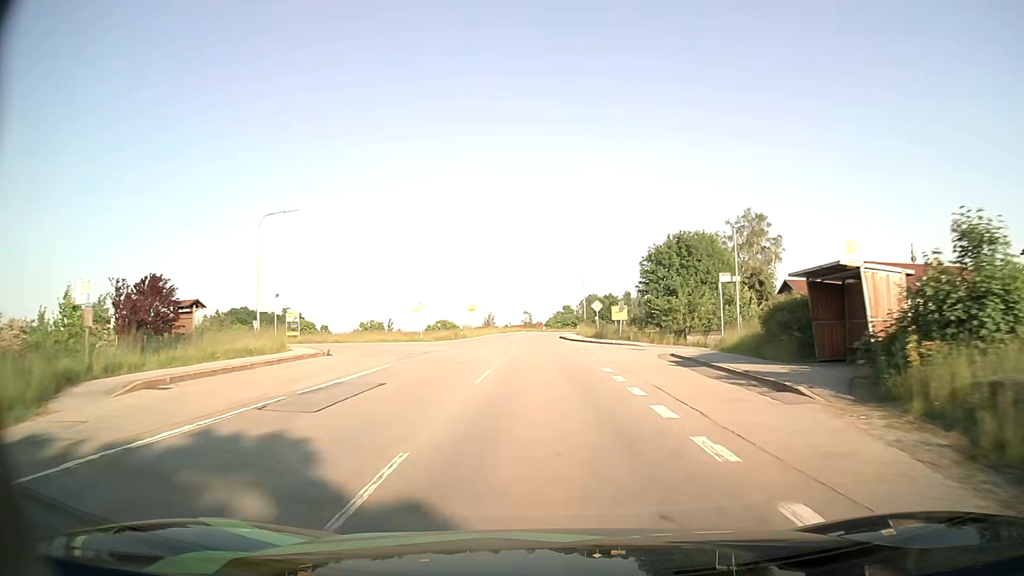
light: Day
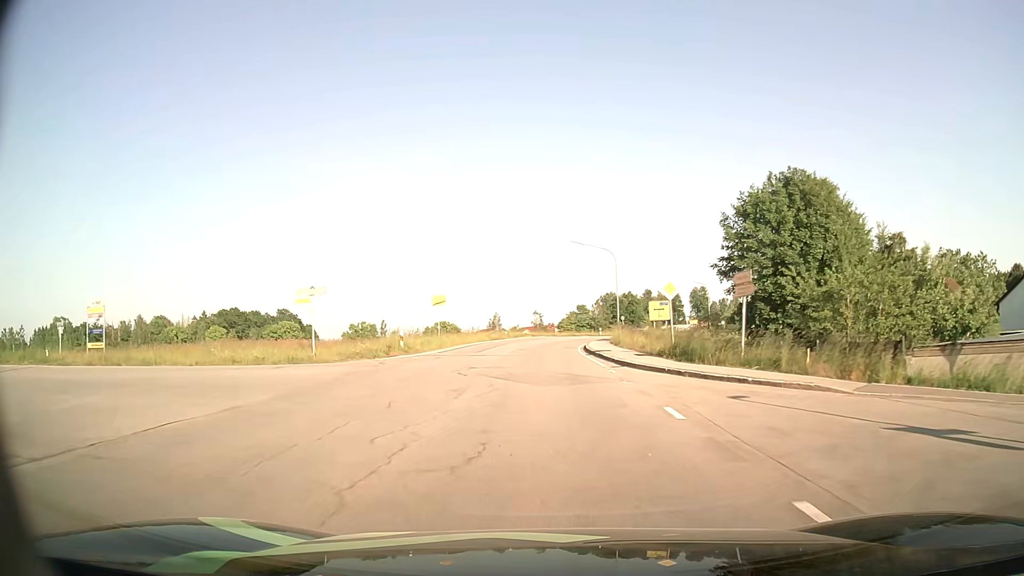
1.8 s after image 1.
(-0.3, +27.0) m; -1°
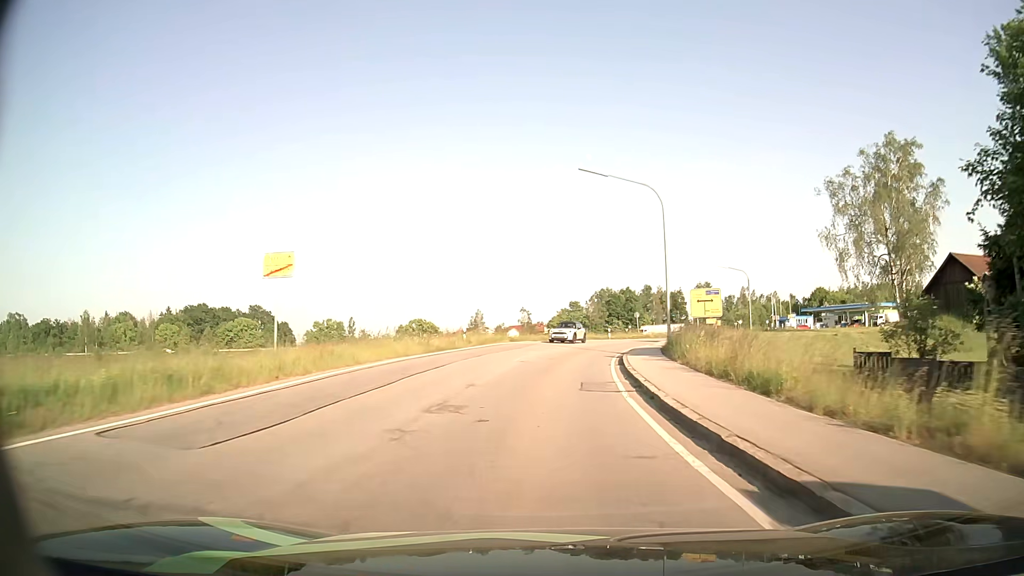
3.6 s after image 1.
(0.0, +25.1) m; +1°
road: tertiary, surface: asphalt
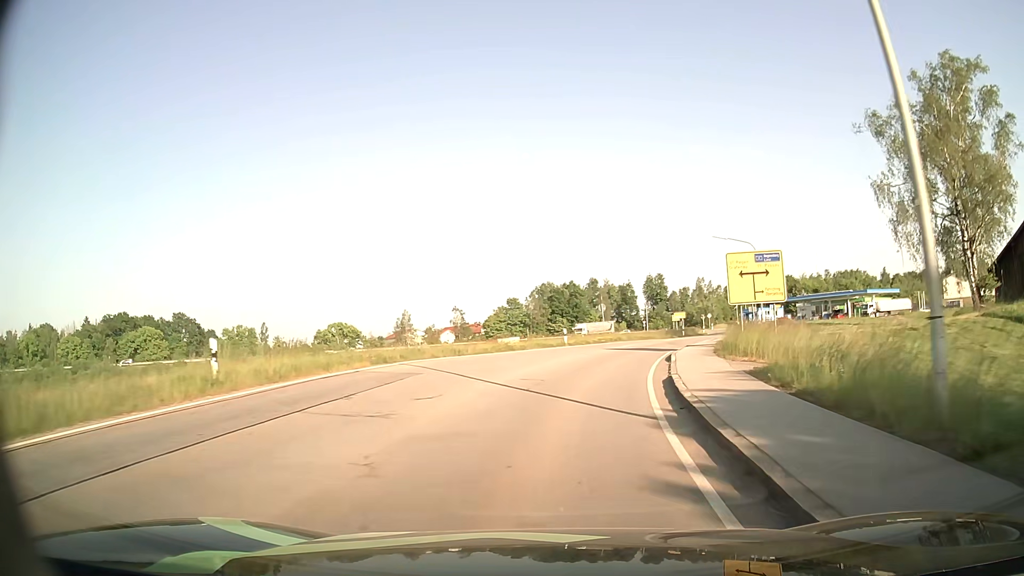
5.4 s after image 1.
(+0.9, +23.0) m; +5°
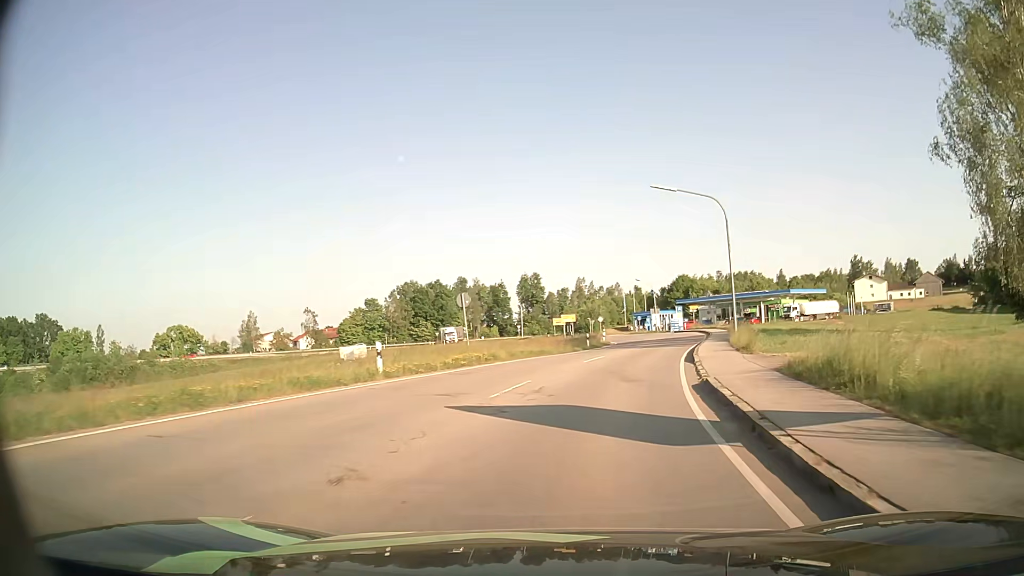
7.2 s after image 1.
(+1.9, +22.3) m; +10°
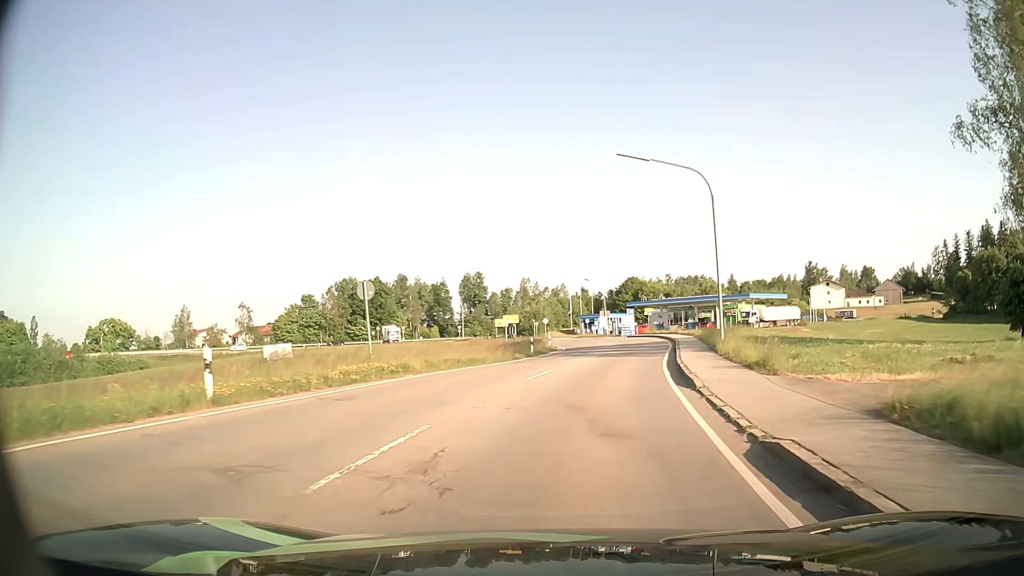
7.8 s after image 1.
(+0.4, +7.3) m; +6°
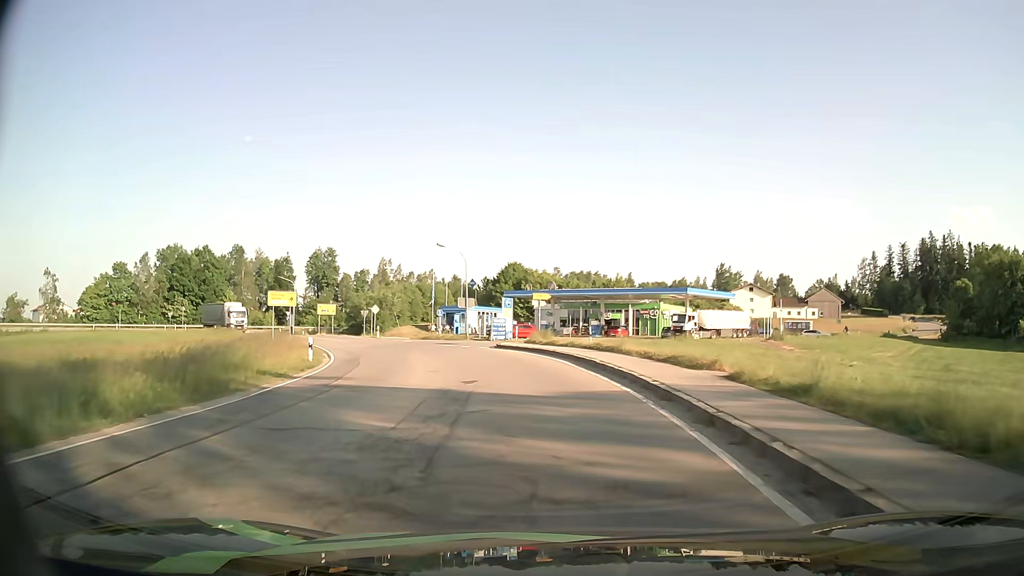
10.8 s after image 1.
(+4.4, +35.2) m; +10°
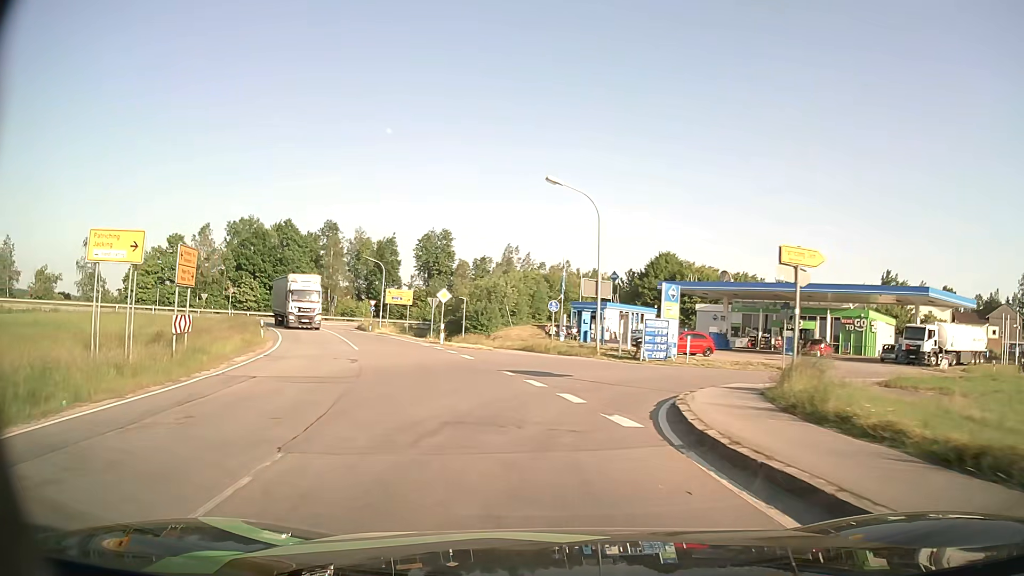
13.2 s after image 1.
(-2.2, +26.1) m; -12°
(-1, +10) (-2, +20) (-6, +29) (-9, +39) (-13, +48) (-16, +57) (-20, +67) (-23, +76) (-26, +86) (-25, +96) m
